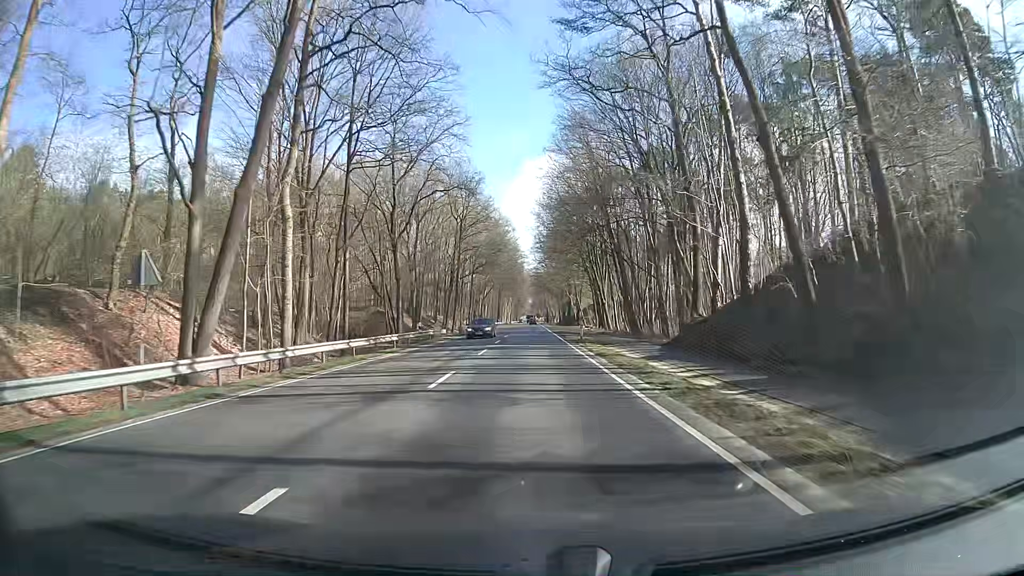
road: primary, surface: asphalt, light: Day
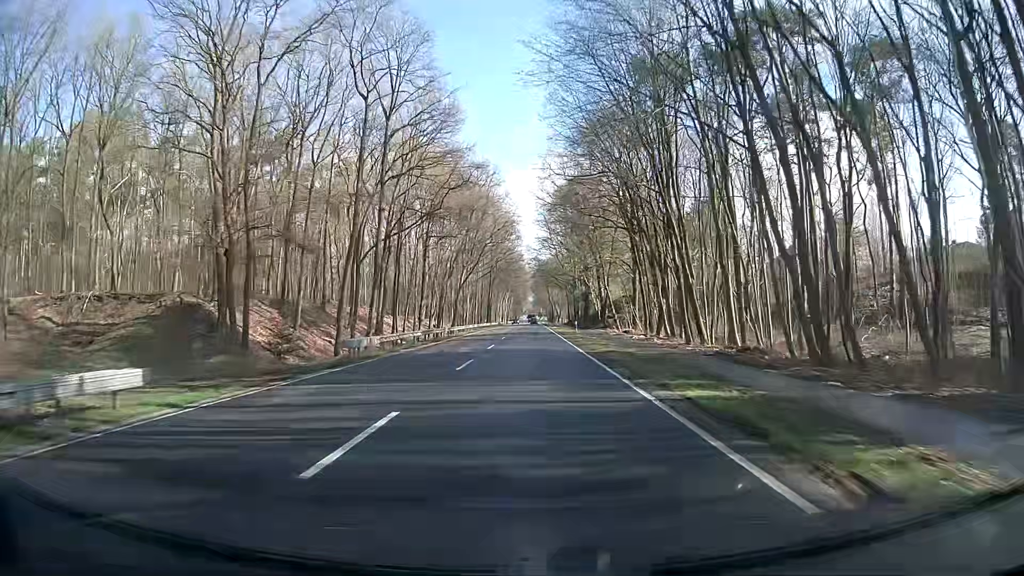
(-0.3, +43.7) m; 0°
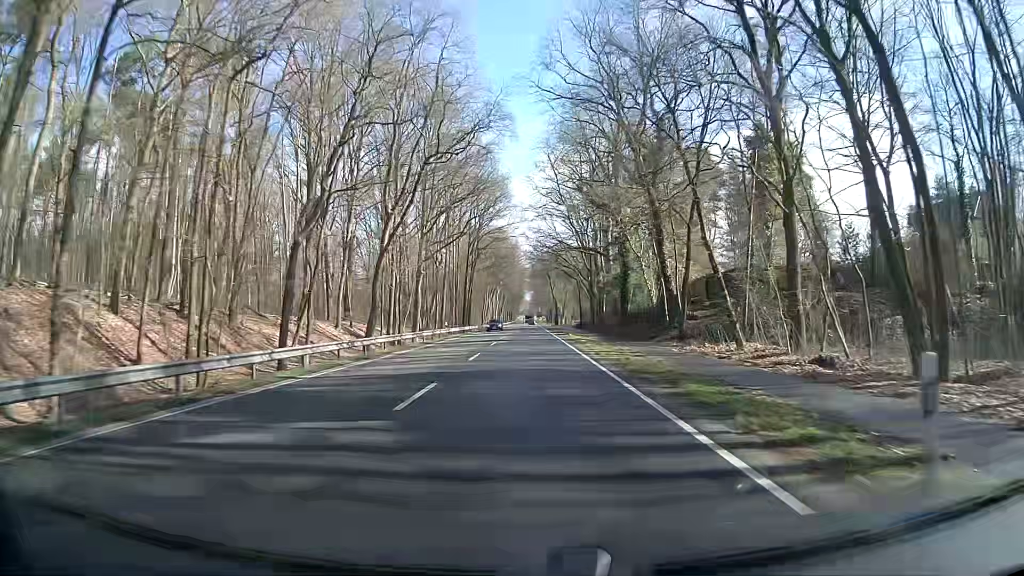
(-0.1, +43.8) m; 0°
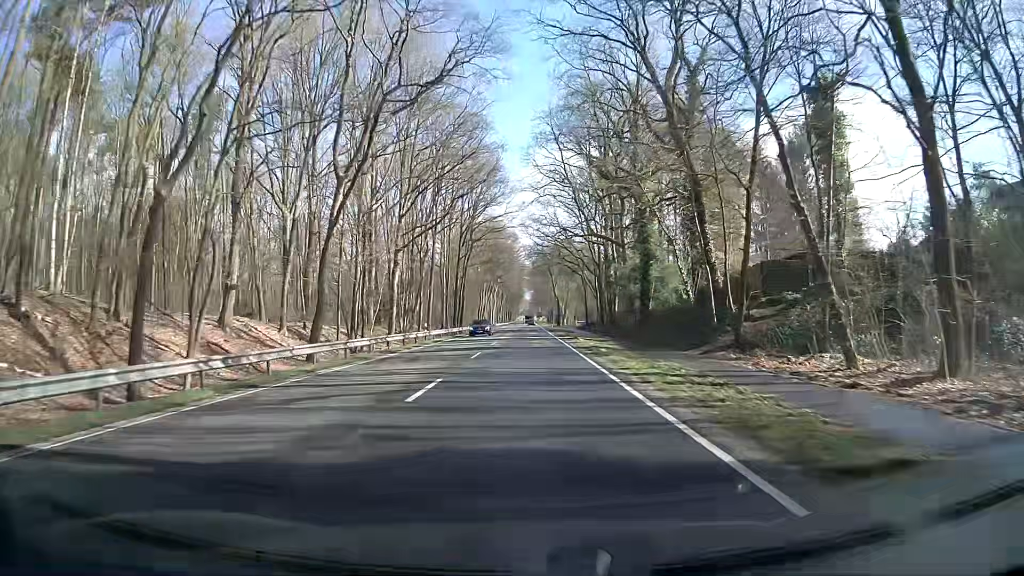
(0.0, +11.0) m; 0°
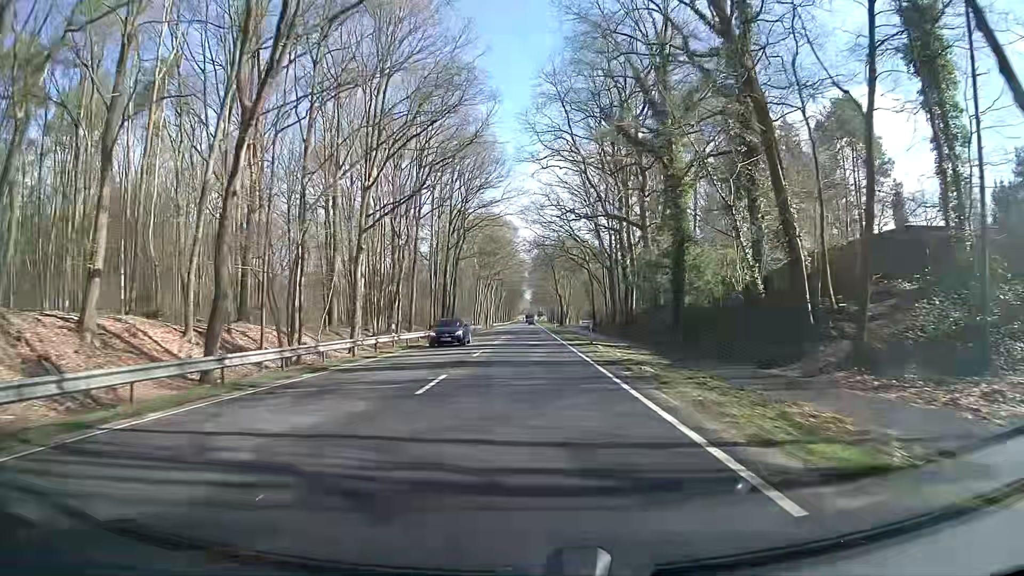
(+0.2, +11.0) m; +2°
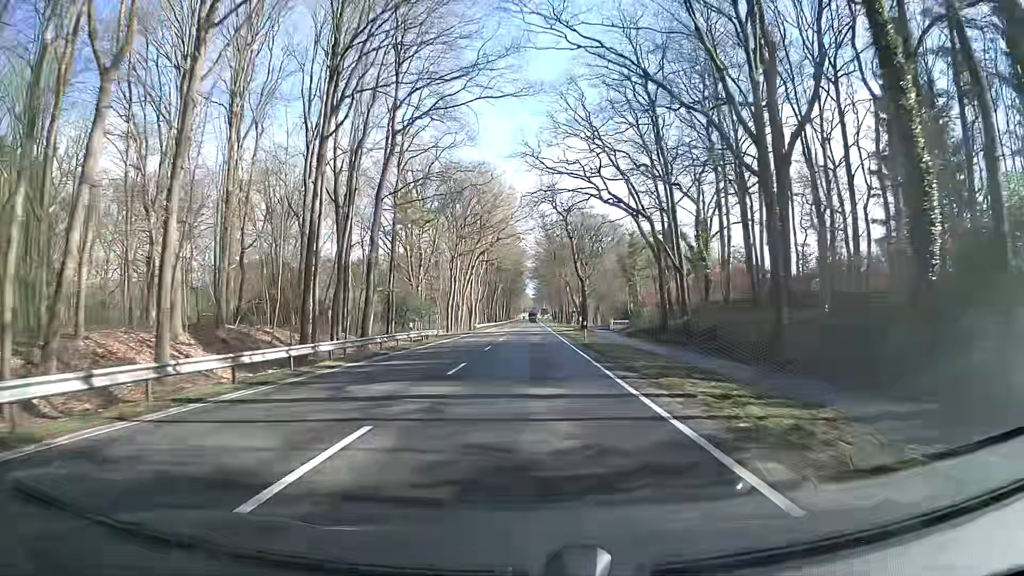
(-1.1, +43.9) m; -1°
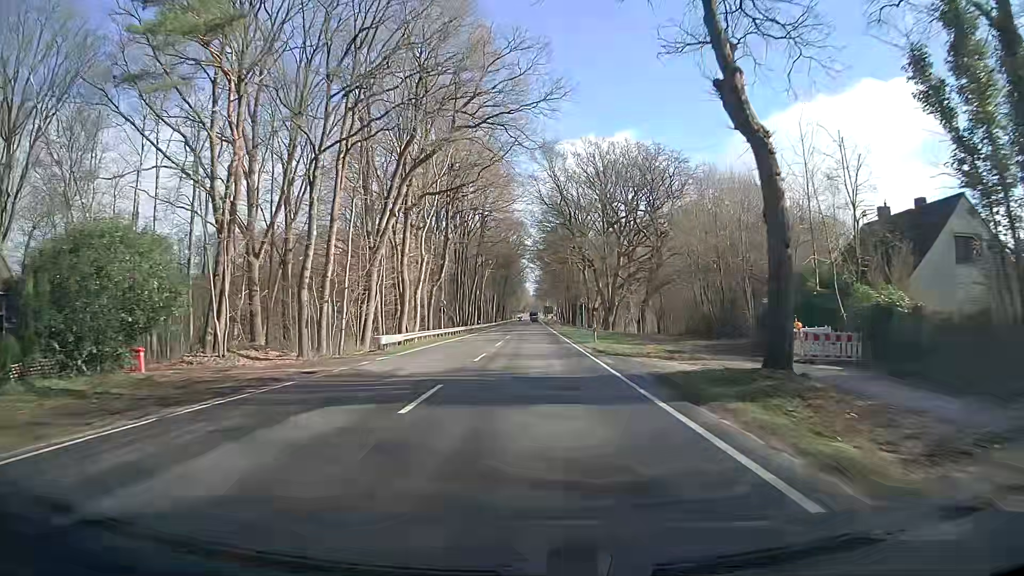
(-0.9, +54.9) m; -1°
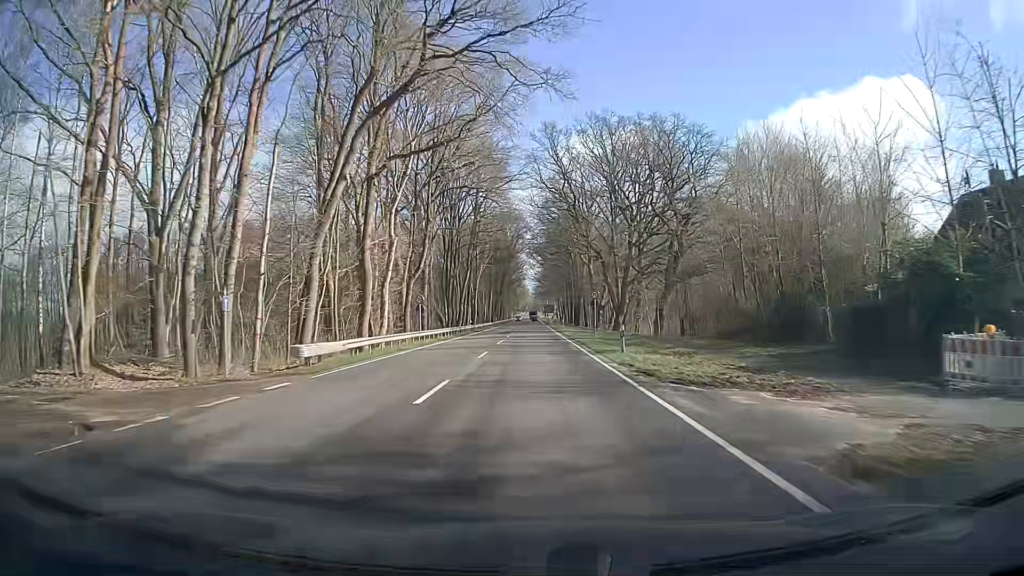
(-0.1, +11.0) m; 0°
(0, +10) (0, +20) (0, +30) (0, +40) (0, +50) (0, +60) (0, +70) (0, +80) (0, +90) (-1, +100) m
